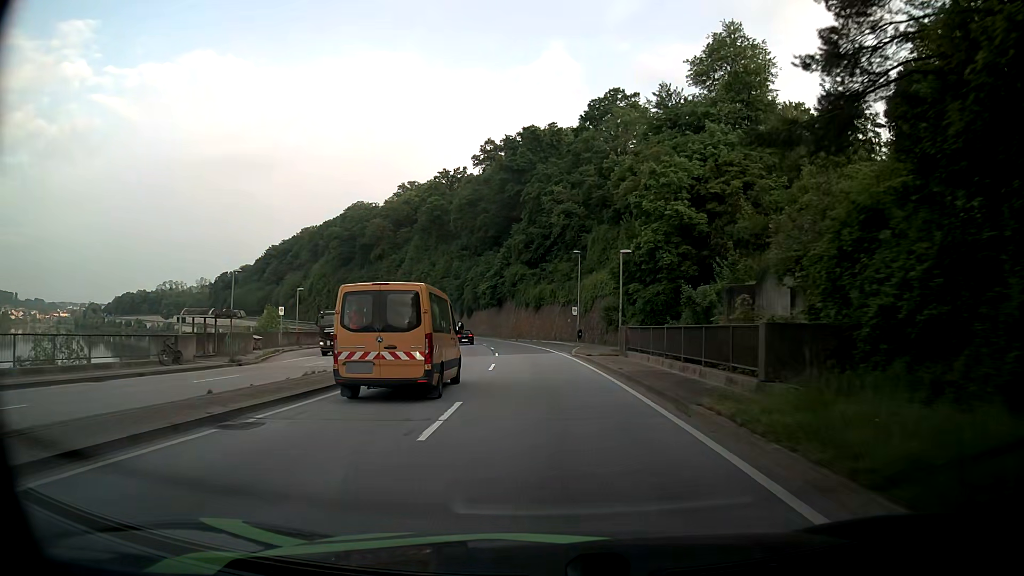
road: primary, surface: asphalt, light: Day
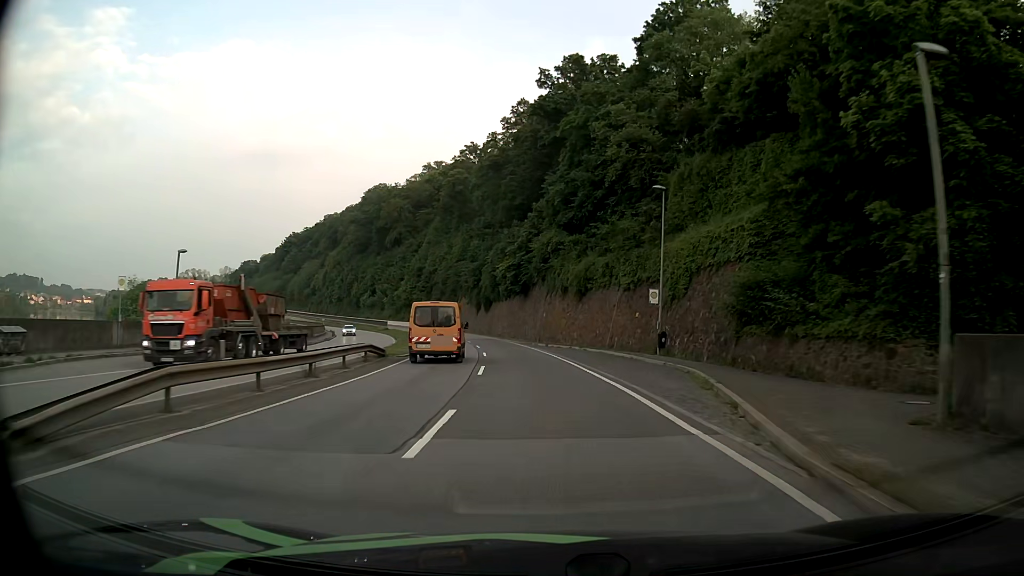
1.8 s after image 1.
(-1.0, +28.2) m; -3°
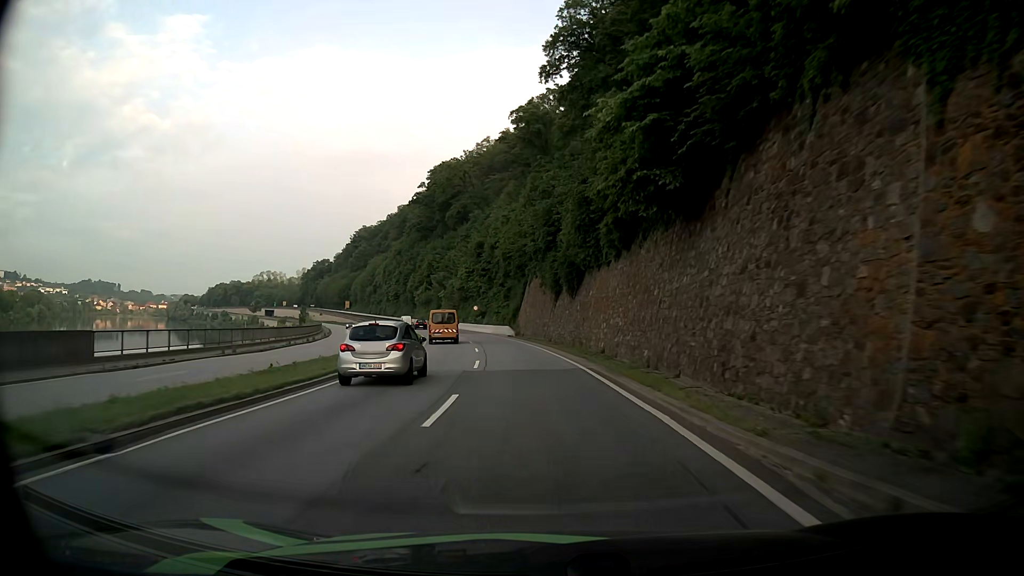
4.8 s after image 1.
(-3.2, +47.4) m; -9°
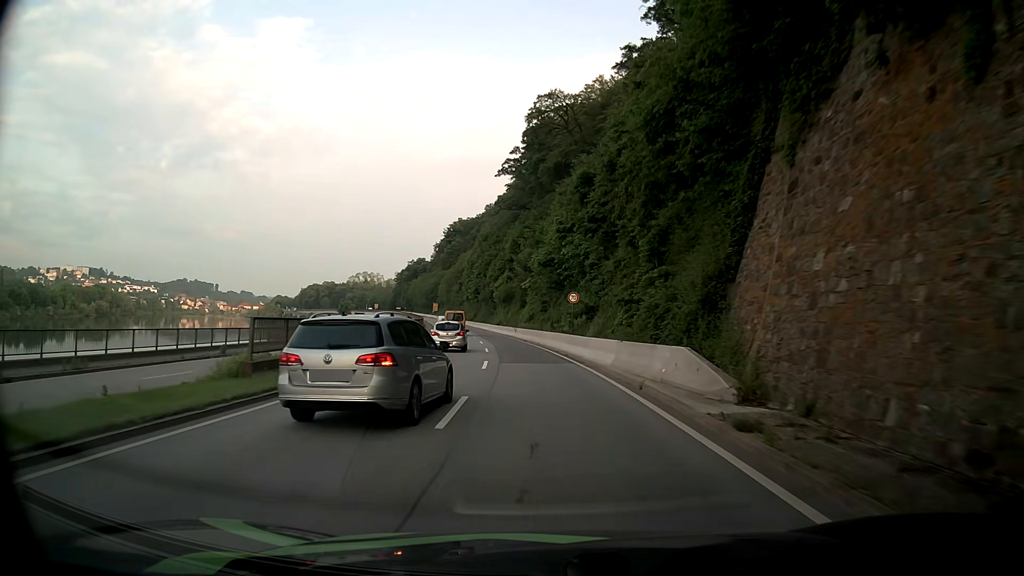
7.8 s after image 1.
(-3.8, +48.6) m; -10°
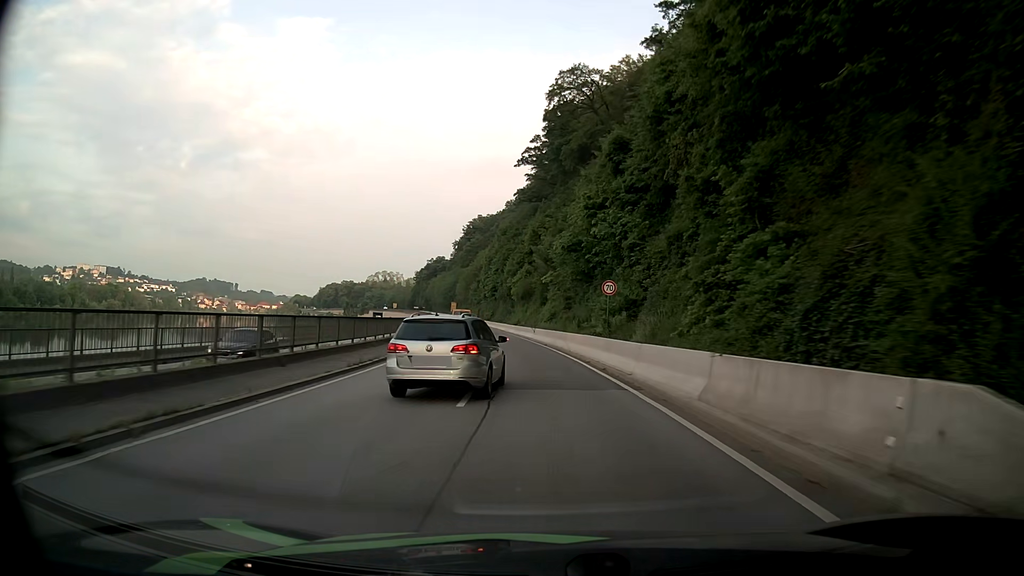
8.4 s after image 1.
(-0.1, +9.9) m; -2°
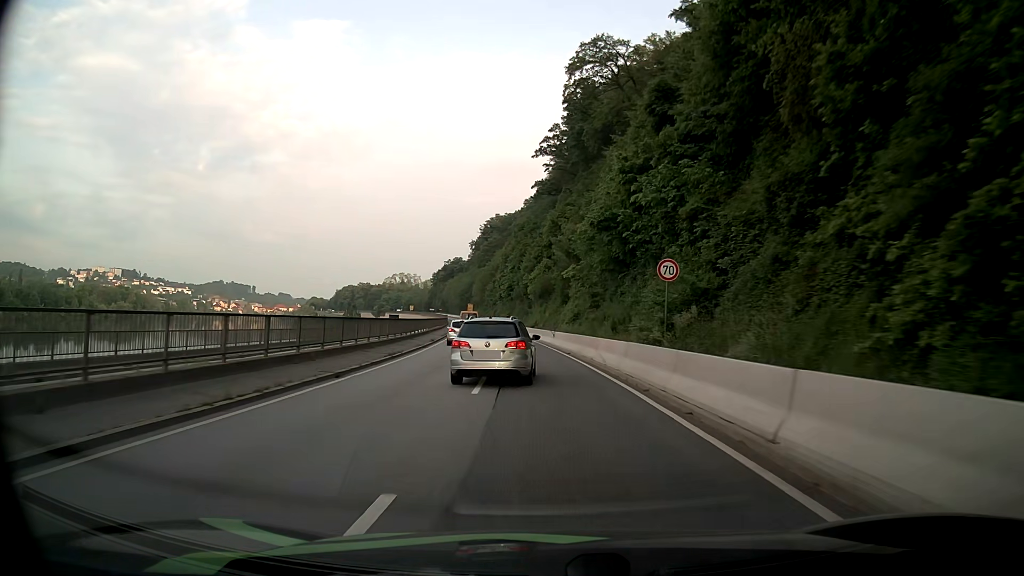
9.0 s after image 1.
(-0.1, +9.9) m; -1°
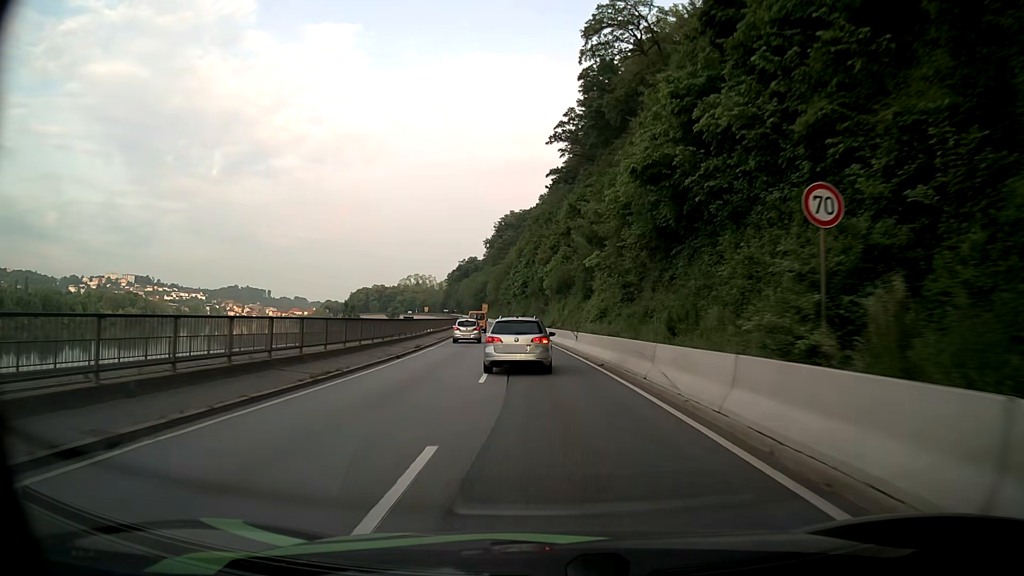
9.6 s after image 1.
(-0.2, +10.0) m; -2°
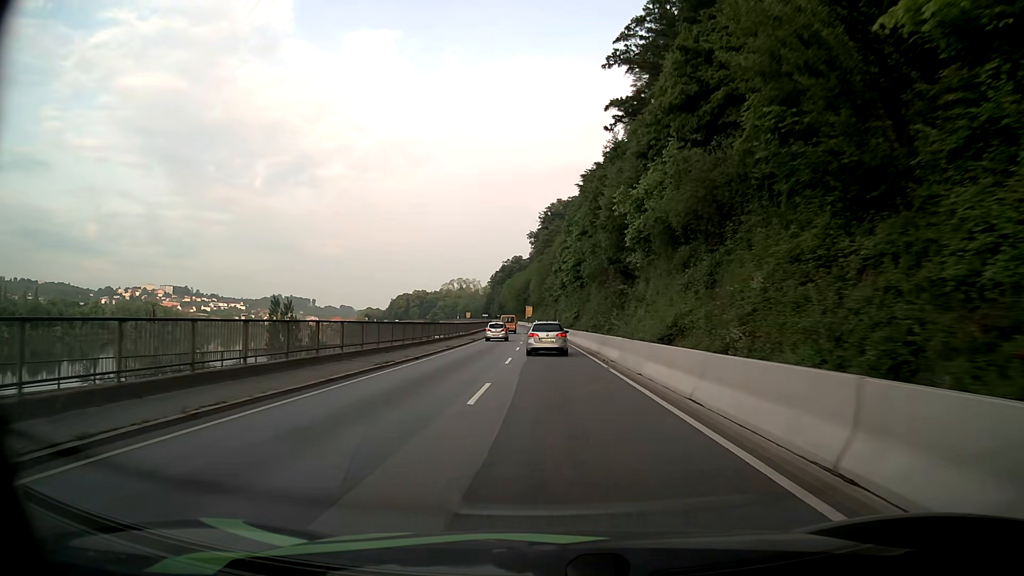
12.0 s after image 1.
(-1.8, +40.1) m; -5°
(0, +10) (0, +20) (0, +30) (0, +40) (0, +50) (-1, +60) (-1, +70) (-1, +80) (-2, +90) (-2, +100) m
